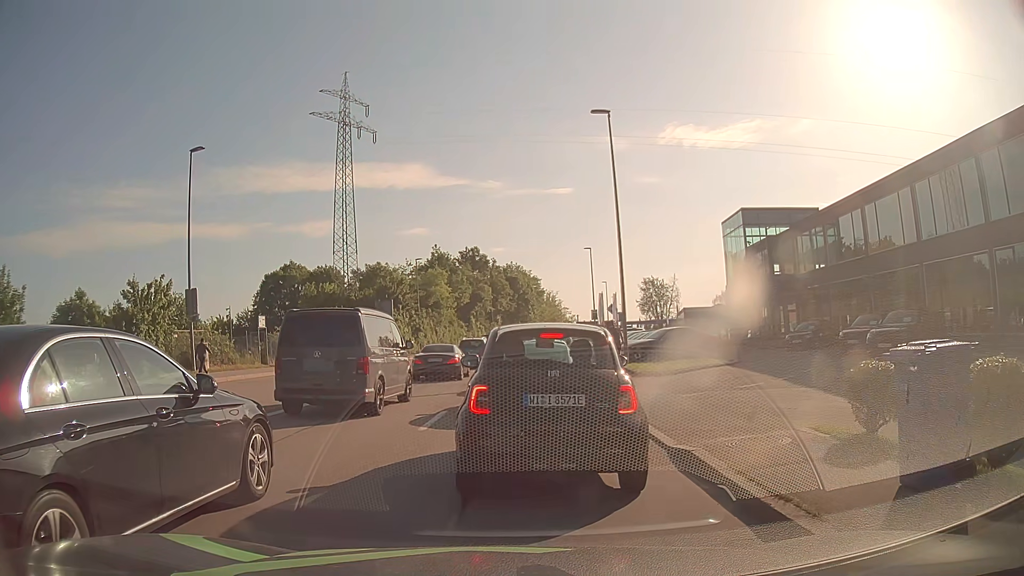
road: tertiary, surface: asphalt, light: Day
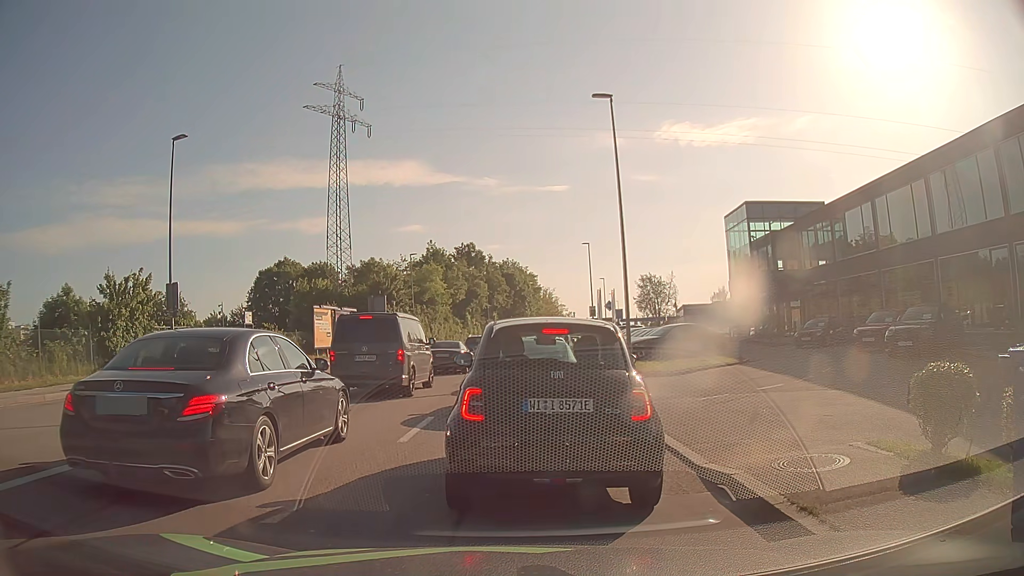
(0.0, +1.5) m; +1°
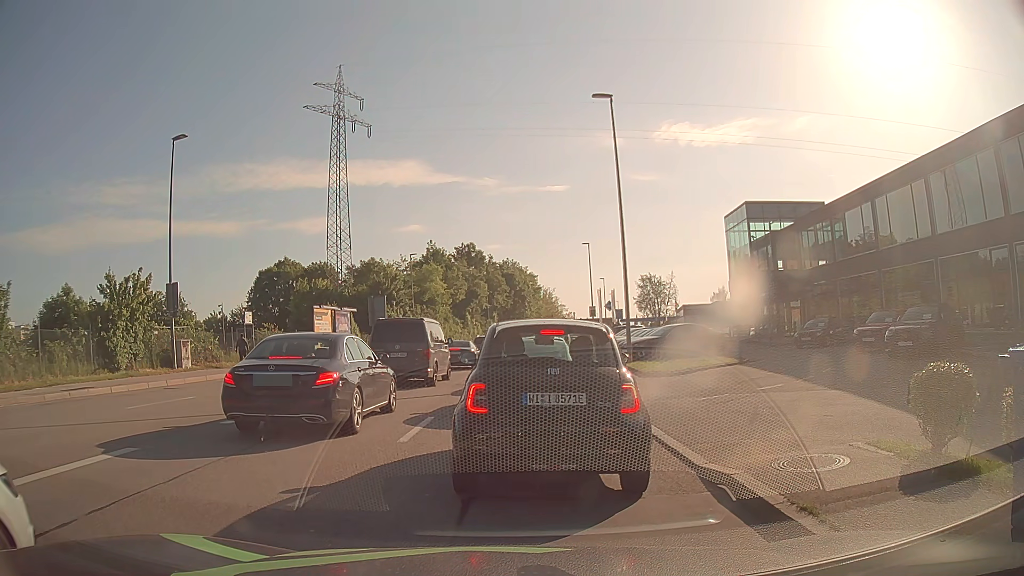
(0.0, 0.0) m; 0°
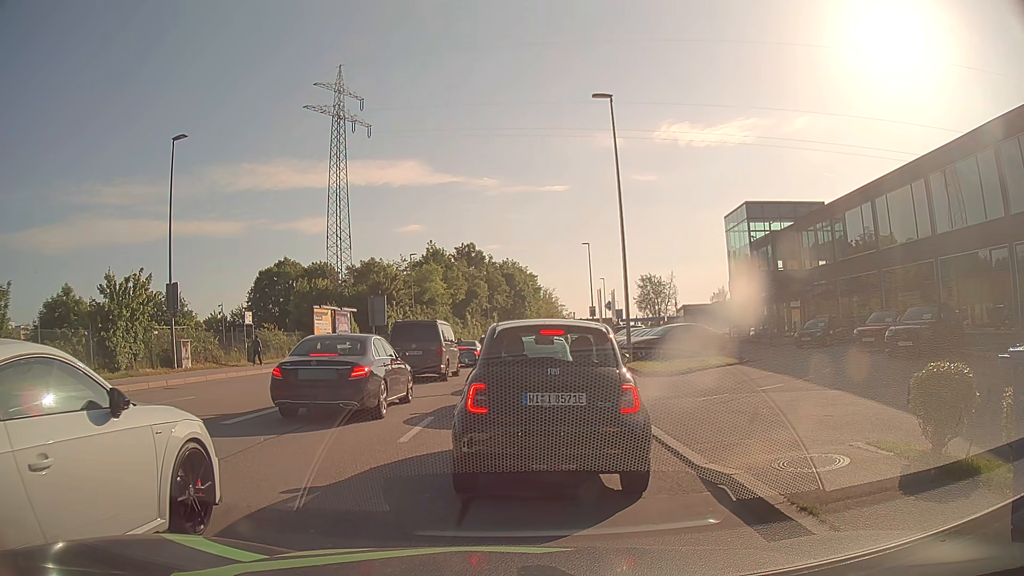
(0.0, 0.0) m; 0°
